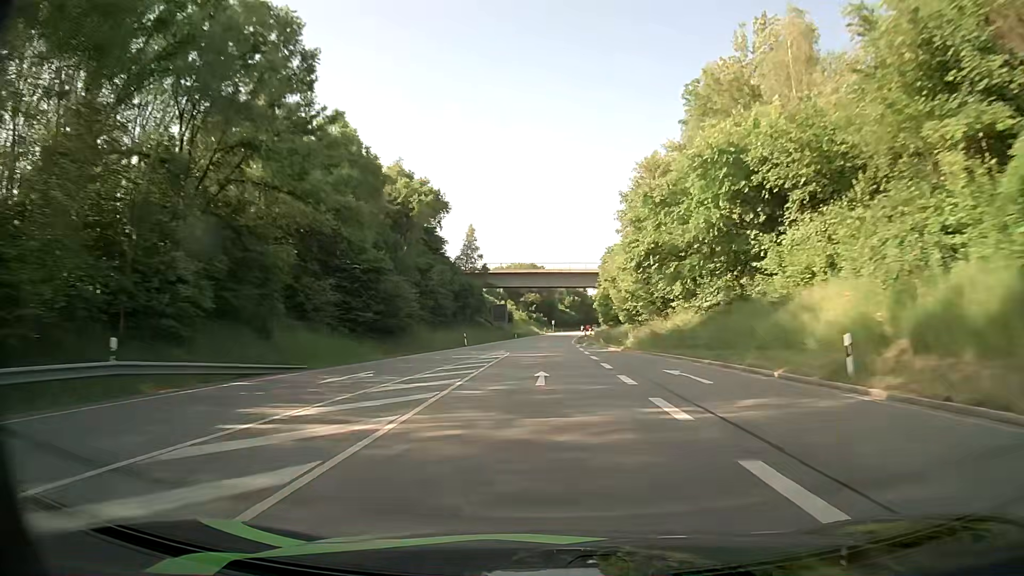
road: primary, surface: asphalt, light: Day
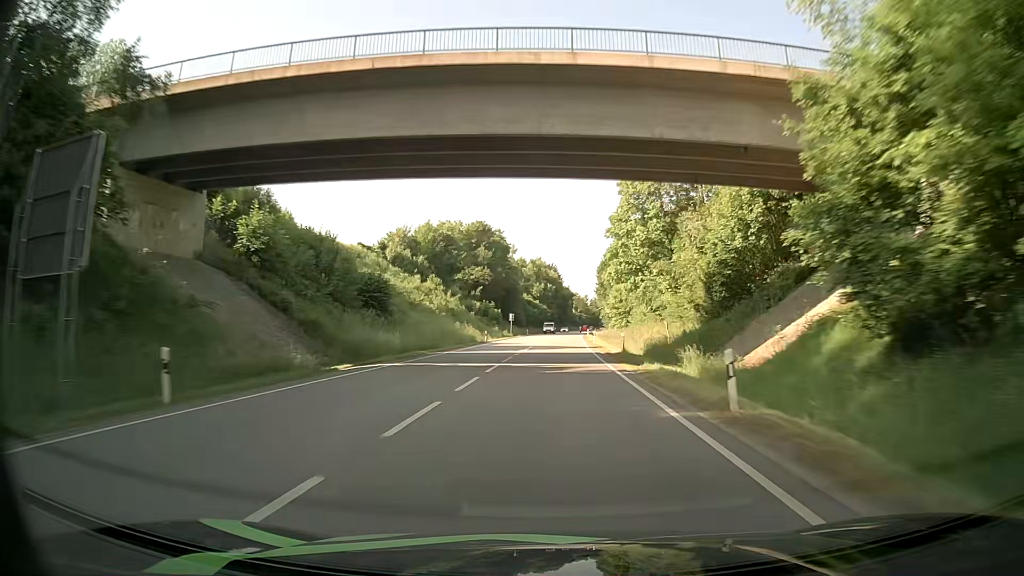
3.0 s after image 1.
(+2.0, +84.6) m; +3°
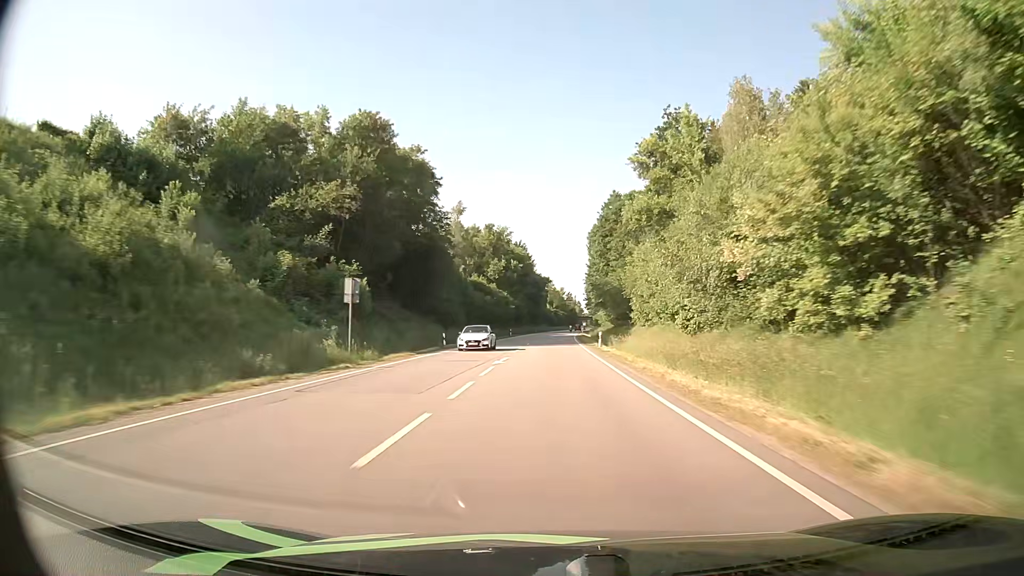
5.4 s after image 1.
(+1.6, +67.7) m; +3°
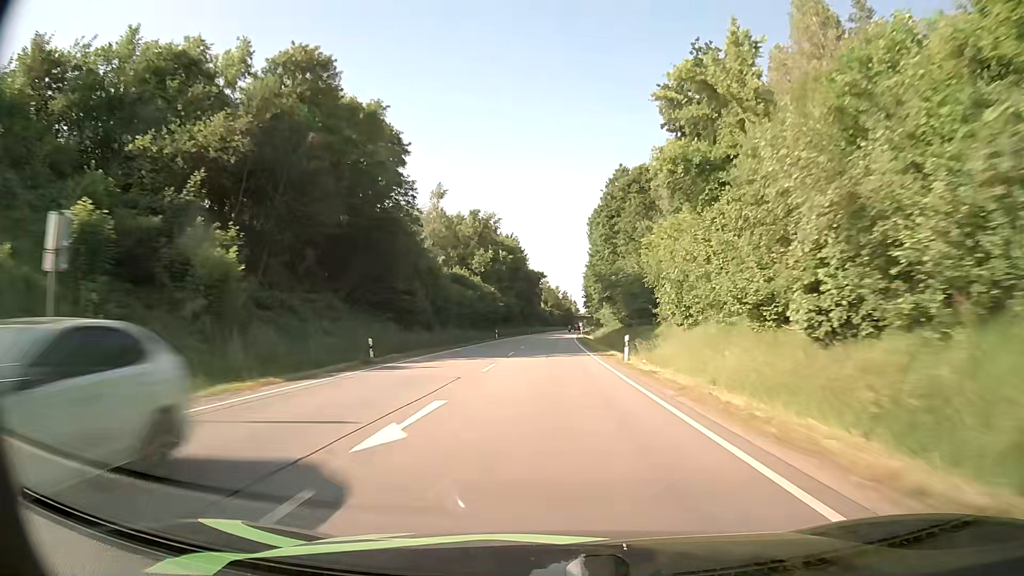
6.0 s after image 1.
(+0.1, +16.9) m; +1°
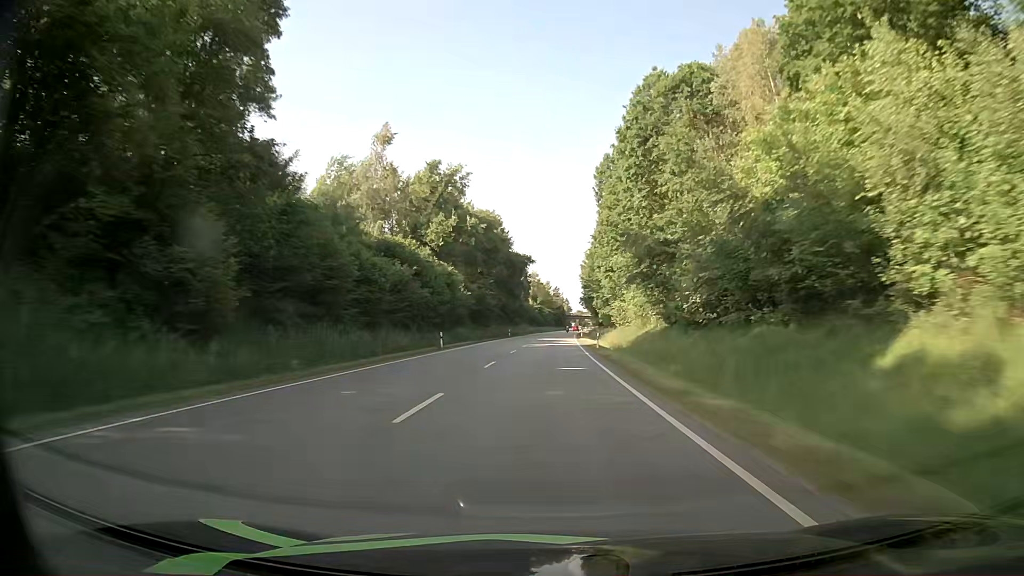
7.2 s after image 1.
(+0.2, +33.9) m; +1°
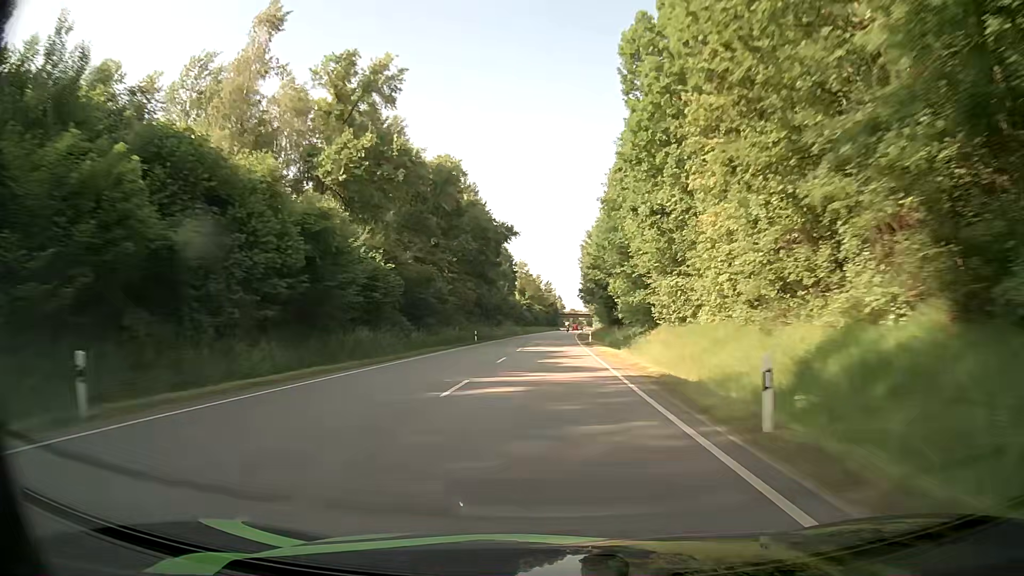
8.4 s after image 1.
(+0.4, +33.9) m; +1°
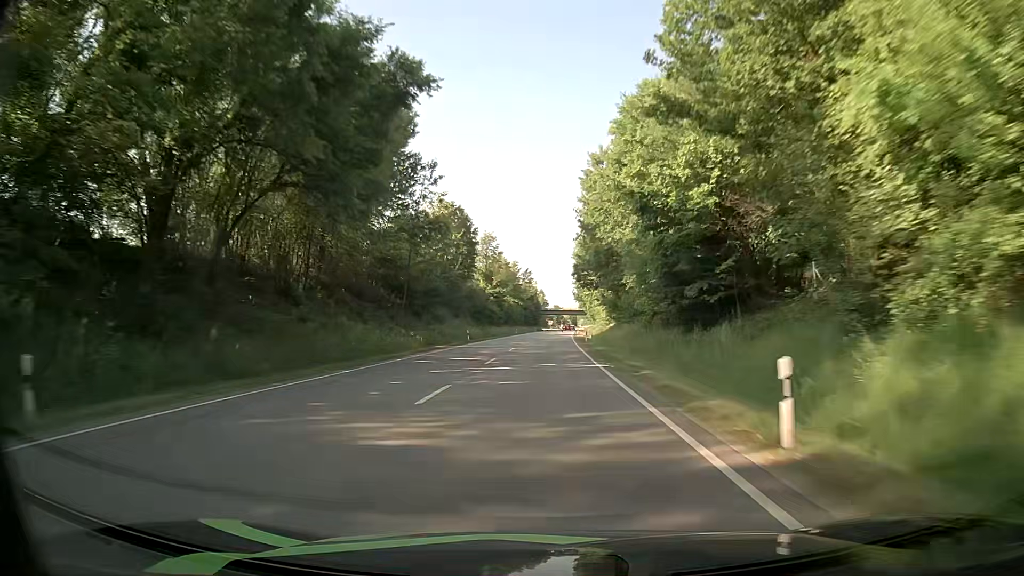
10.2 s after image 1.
(+0.7, +50.8) m; +2°
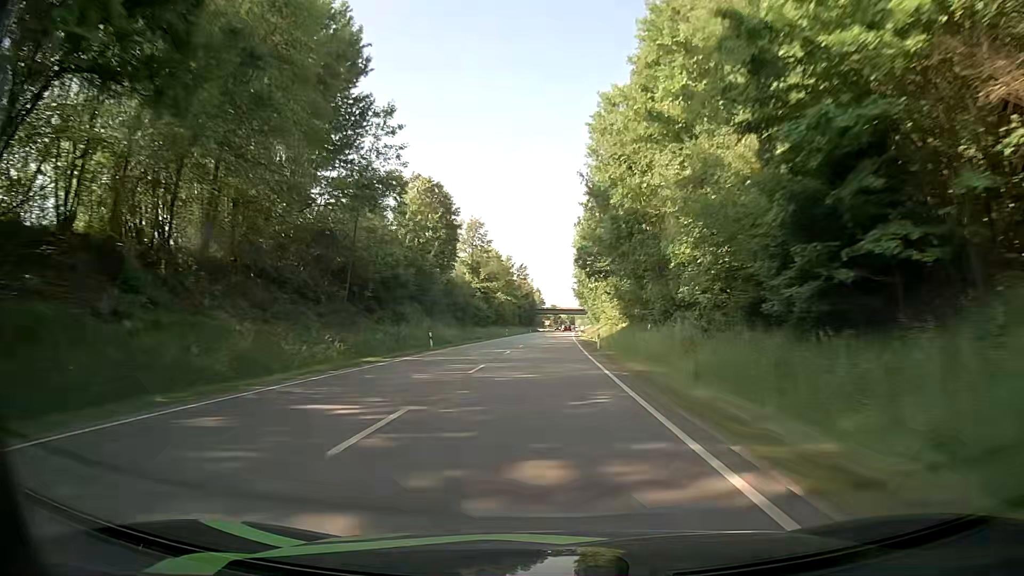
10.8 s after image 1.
(0.0, +16.9) m; 0°
(0, +10) (0, +20) (0, +30) (0, +40) (0, +50) (0, +60) (0, +70) (+1, +80) (+1, +90) (+1, +100) m
